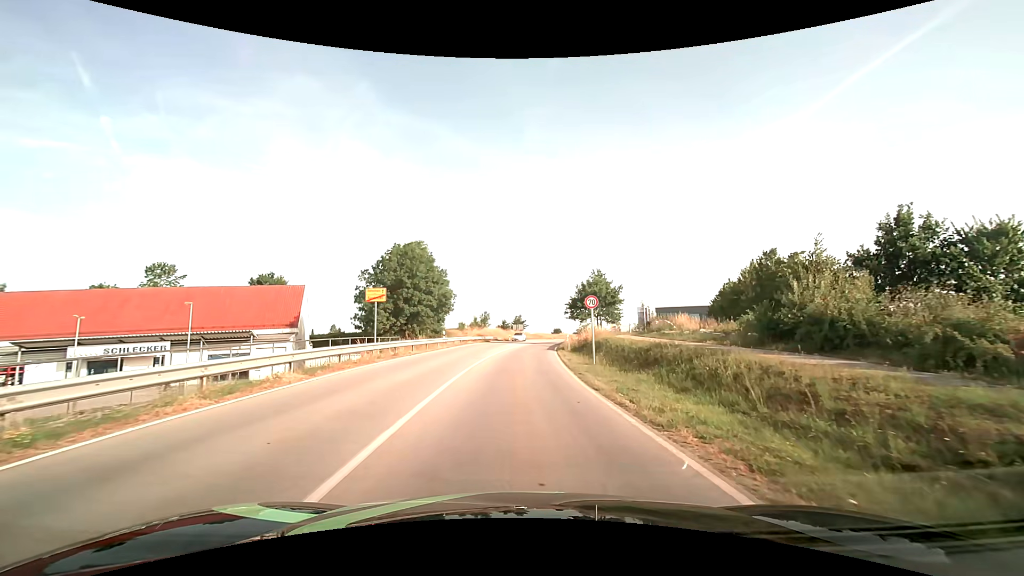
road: secondary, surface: asphalt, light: Day
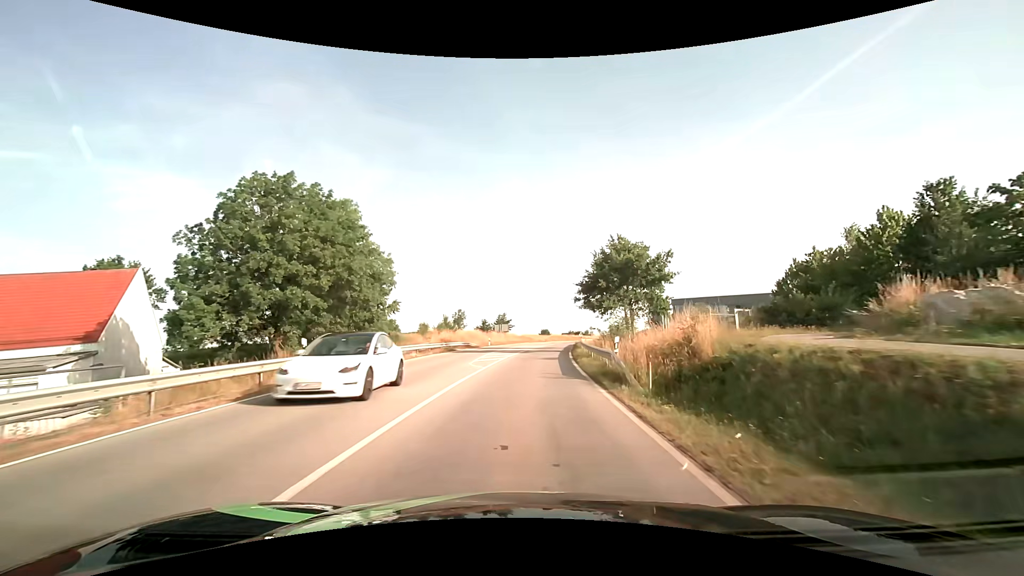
(+0.3, +25.2) m; +1°
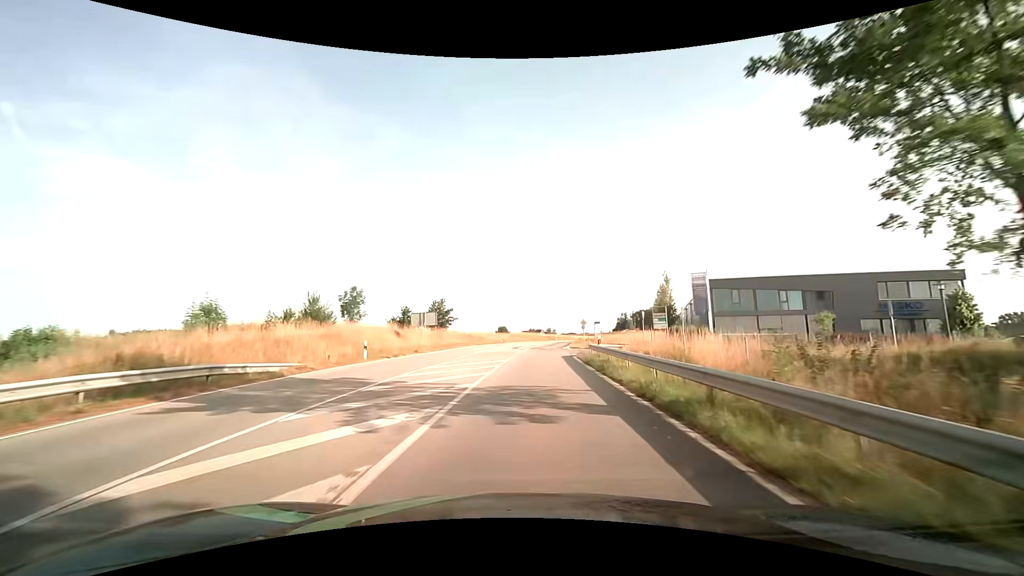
(+1.8, +39.7) m; +5°
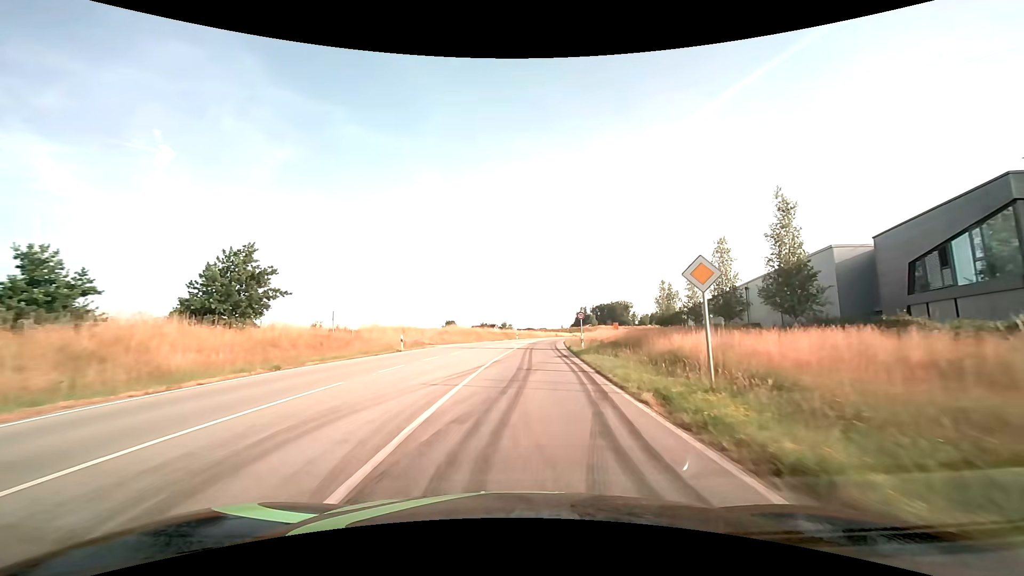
(+2.1, +43.8) m; +5°
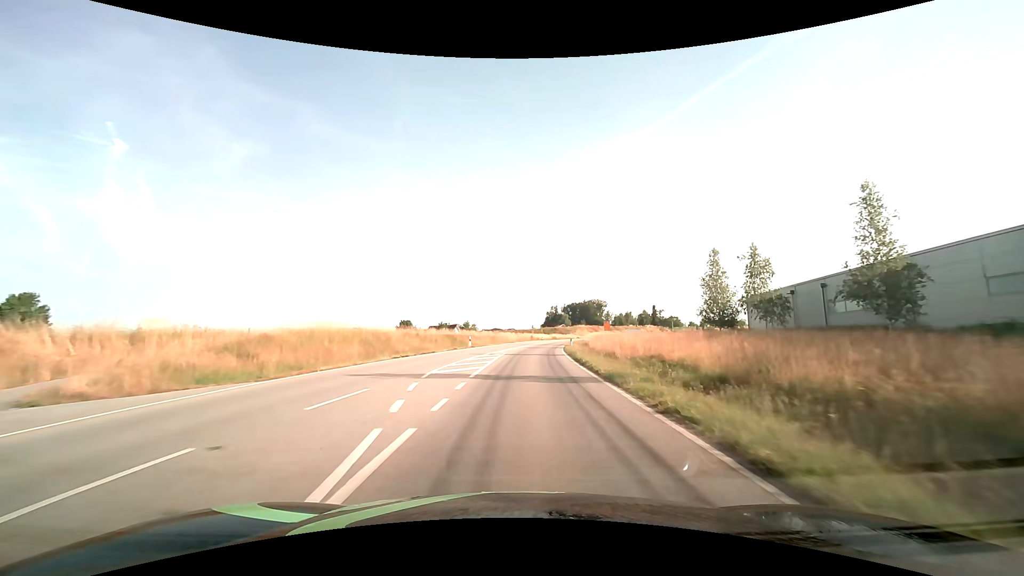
(+1.2, +36.7) m; +4°
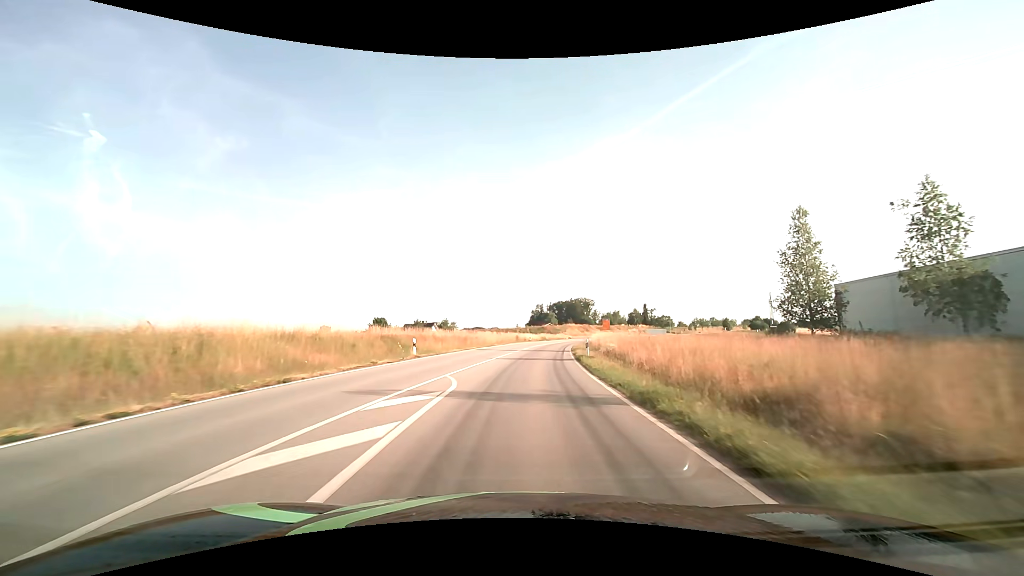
(+0.3, +19.3) m; +2°
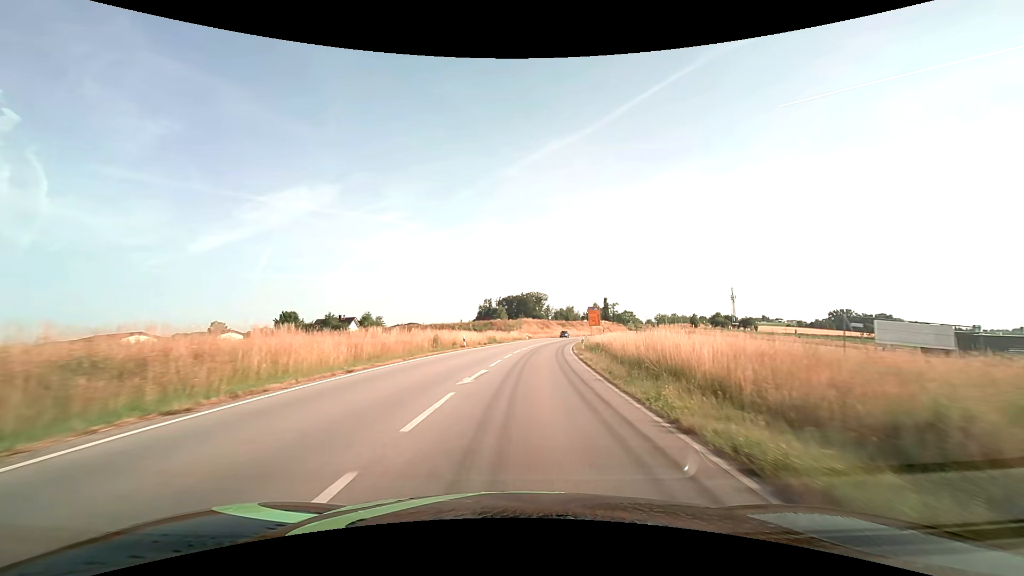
(+1.9, +40.1) m; +6°
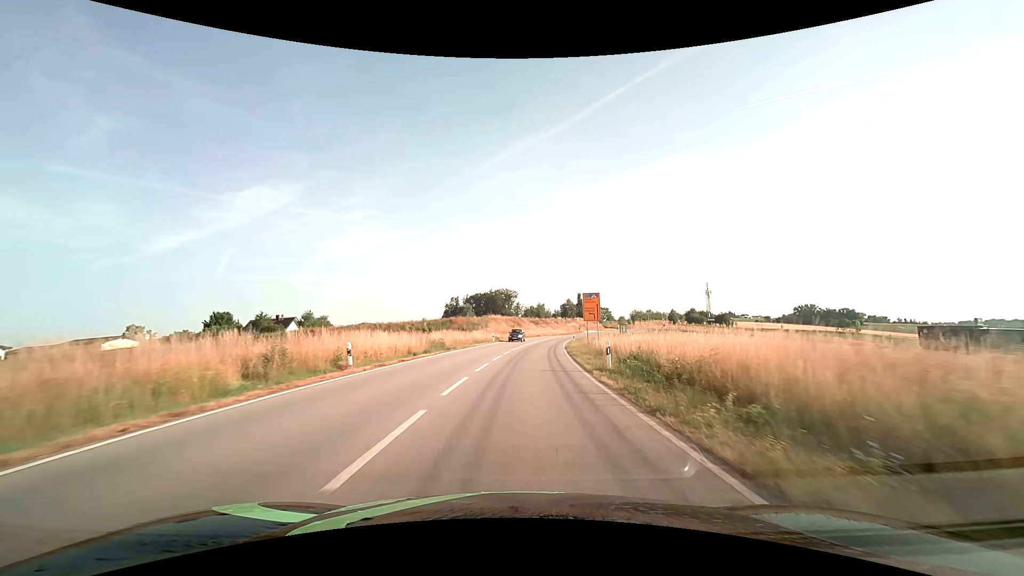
(+0.7, +20.3) m; +4°
(0, +10) (+1, +20) (+1, +30) (+2, +40) (+3, +50) (+4, +60) (+6, +70) (+7, +80) (+9, +89) (+11, +99) m
